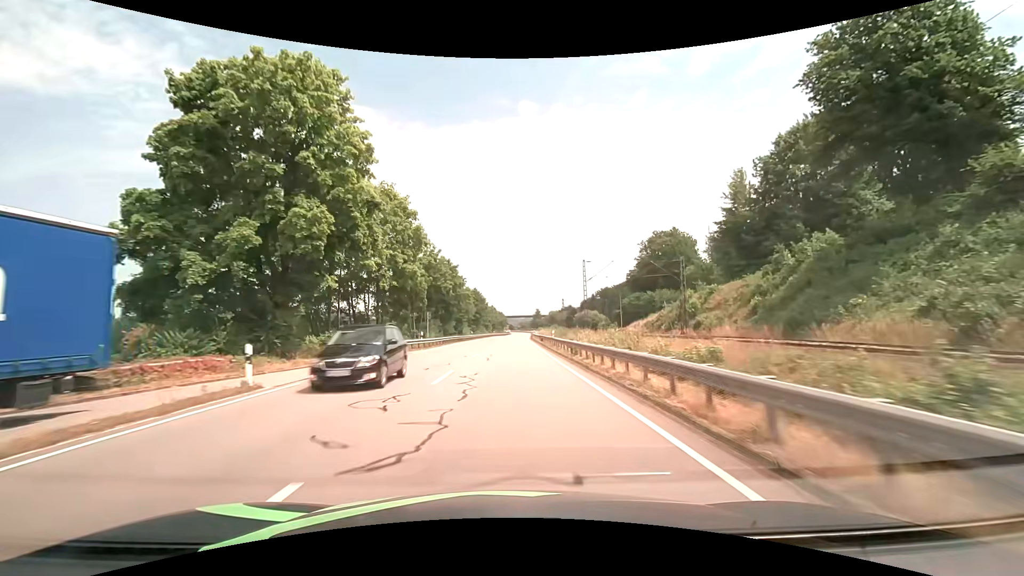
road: primary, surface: asphalt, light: Day
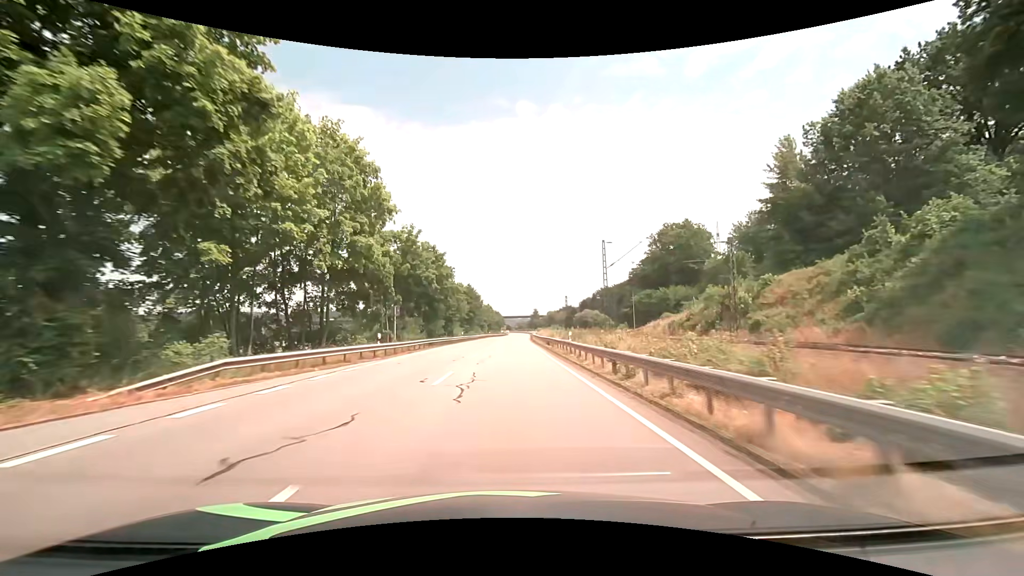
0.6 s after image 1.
(0.0, +12.1) m; 0°
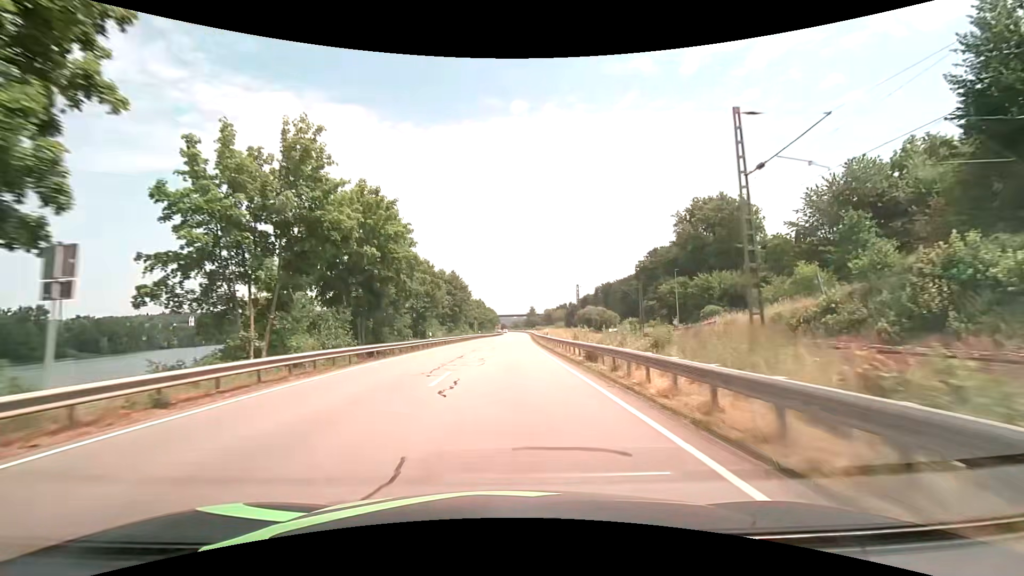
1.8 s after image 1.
(+0.1, +24.4) m; +1°
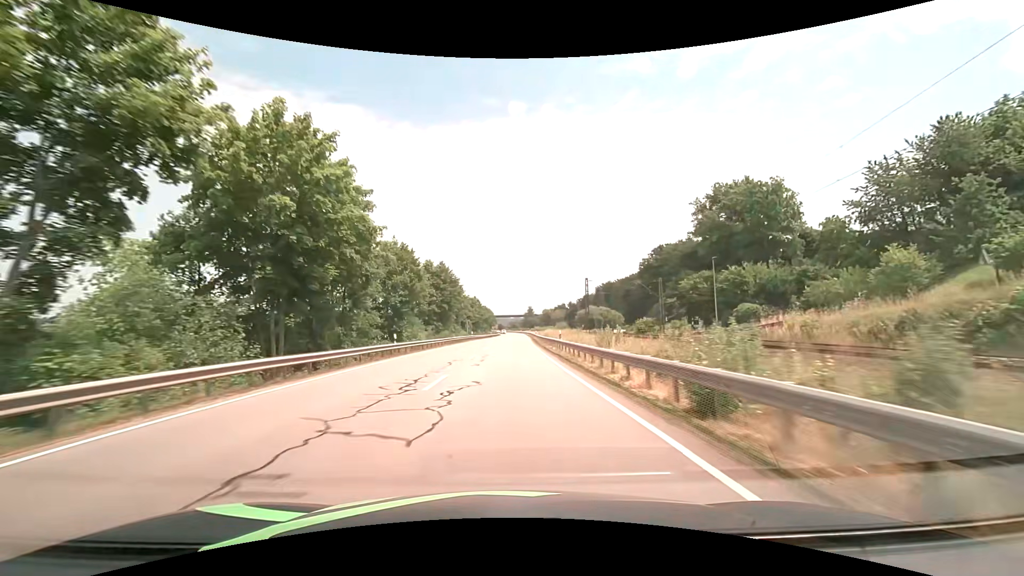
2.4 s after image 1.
(0.0, +12.3) m; 0°
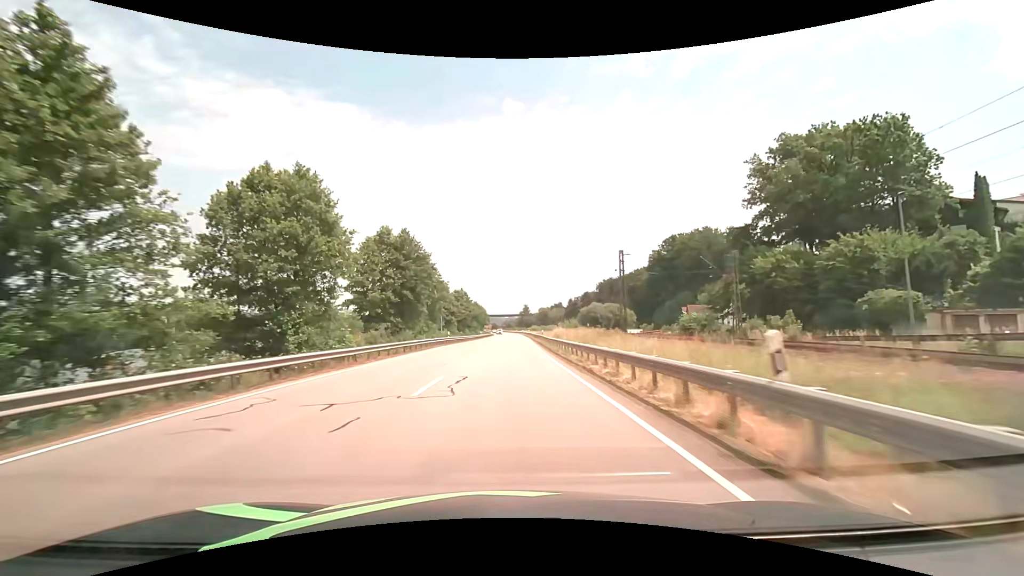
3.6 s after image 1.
(+0.1, +24.9) m; +1°
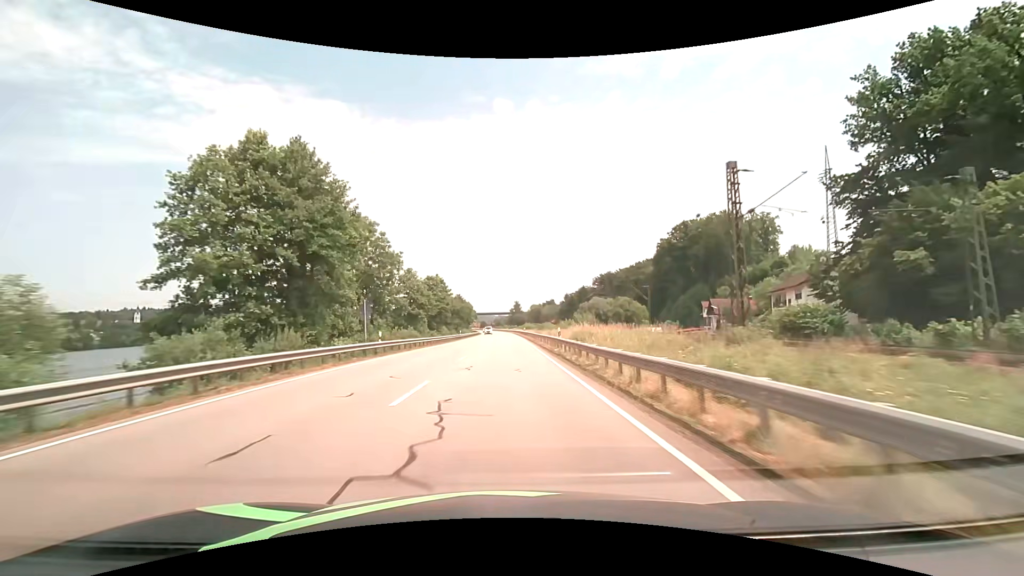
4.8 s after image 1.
(+0.3, +25.3) m; +1°
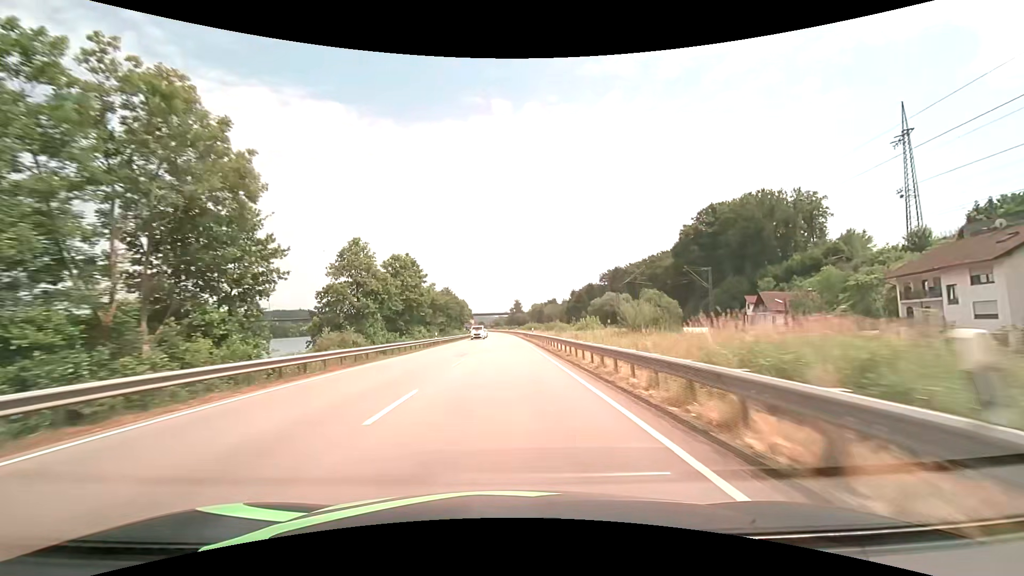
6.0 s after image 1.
(0.0, +25.6) m; 0°
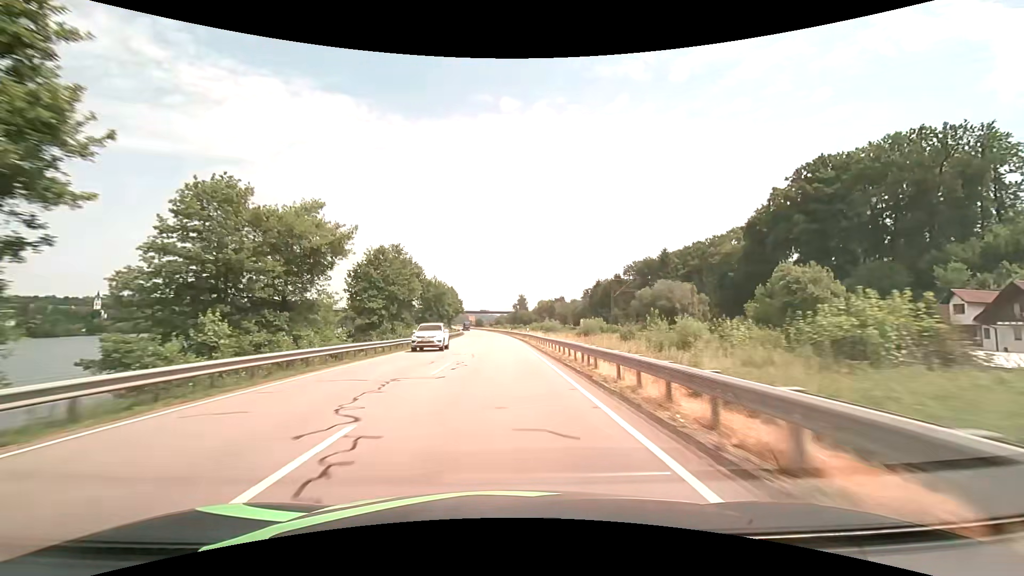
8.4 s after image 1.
(-0.3, +51.9) m; 0°
(0, +10) (0, +20) (0, +30) (0, +40) (0, +50) (-1, +60) (-1, +70) (-1, +80) (-2, +90) (-2, +100) m
